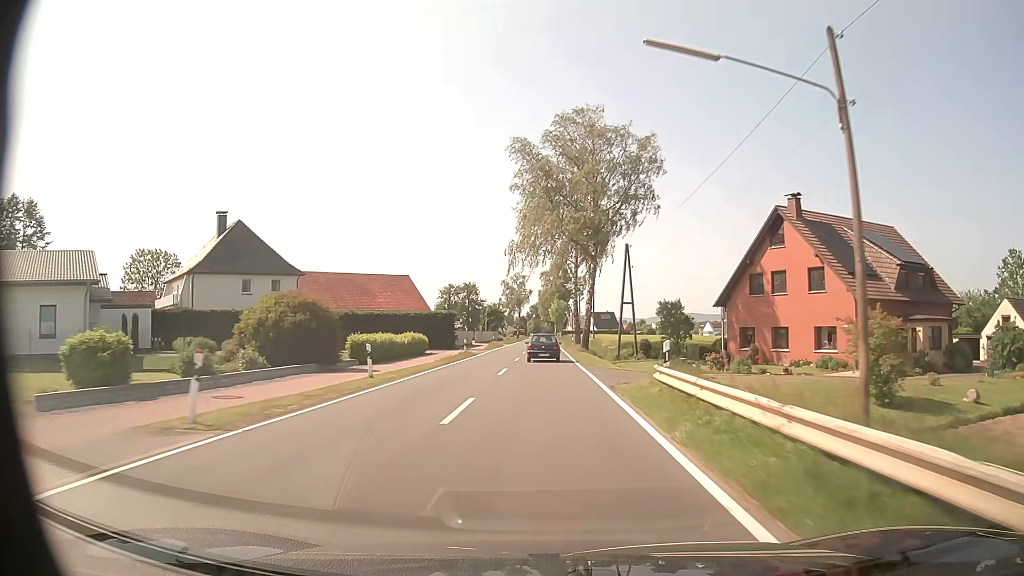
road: tertiary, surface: asphalt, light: Day
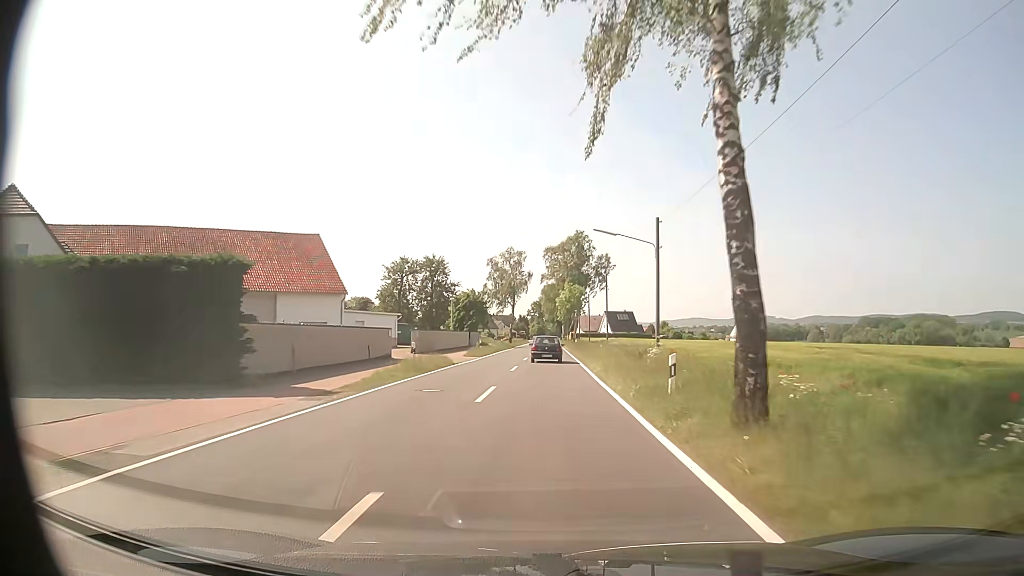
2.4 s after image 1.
(-0.3, +44.6) m; -1°
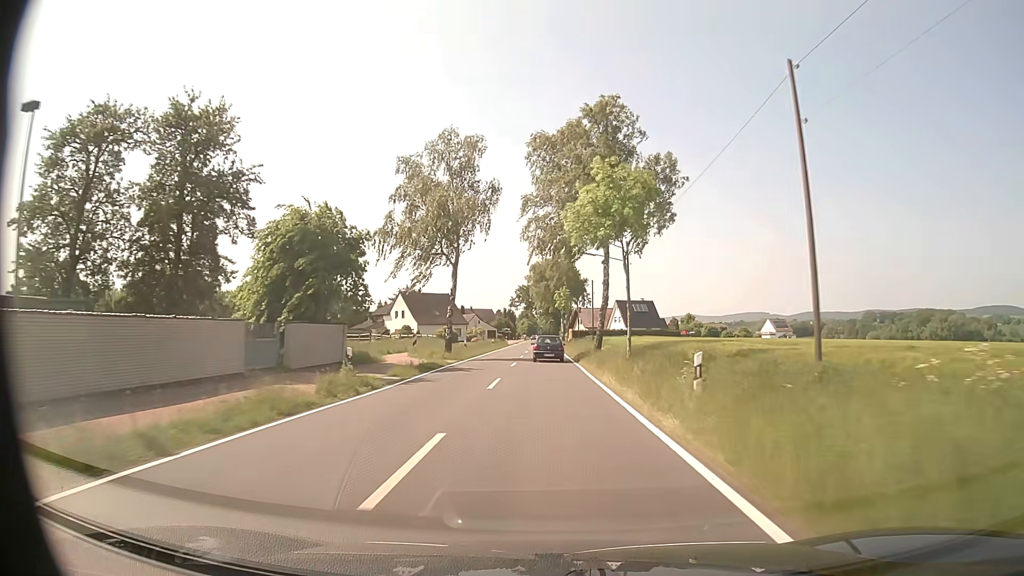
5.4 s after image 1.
(+0.3, +56.5) m; +1°
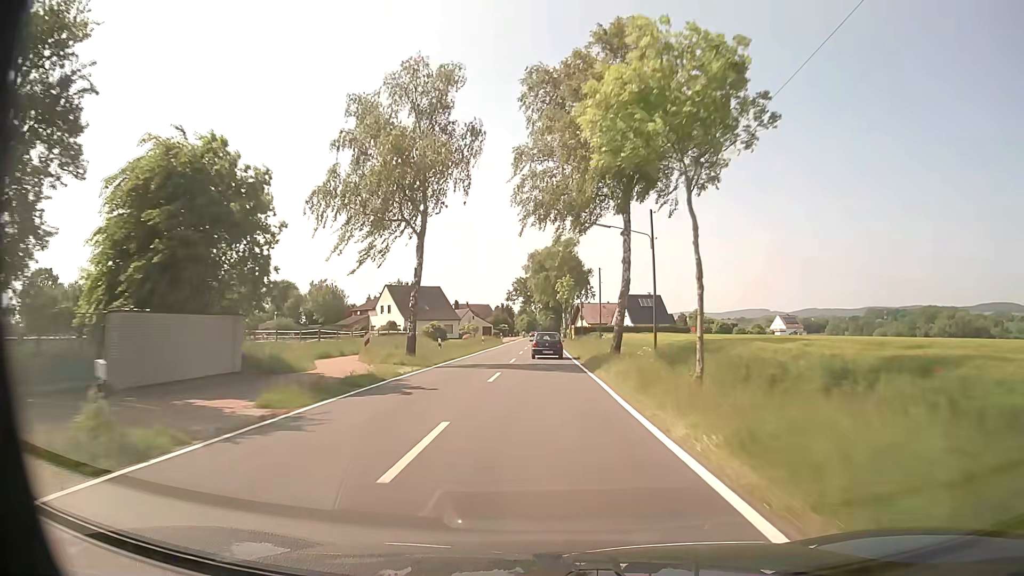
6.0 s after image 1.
(0.0, +11.3) m; 0°
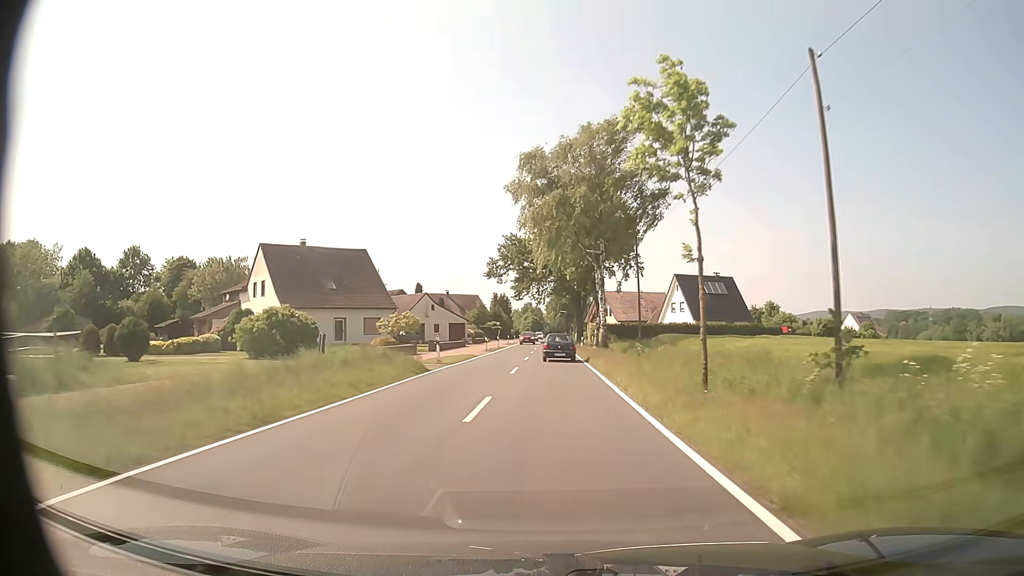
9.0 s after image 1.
(-0.4, +55.8) m; -1°
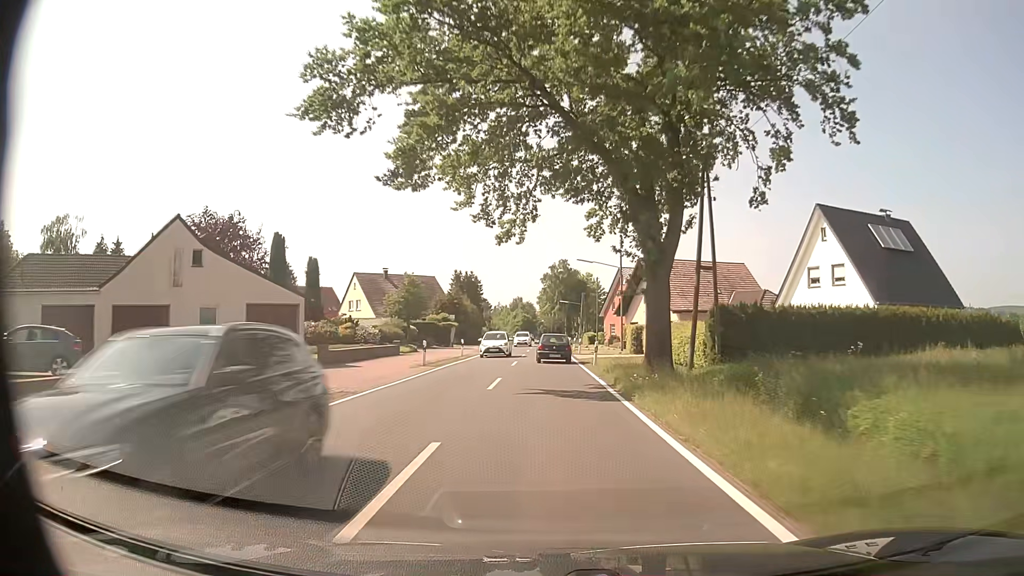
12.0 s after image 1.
(+0.4, +54.1) m; +1°
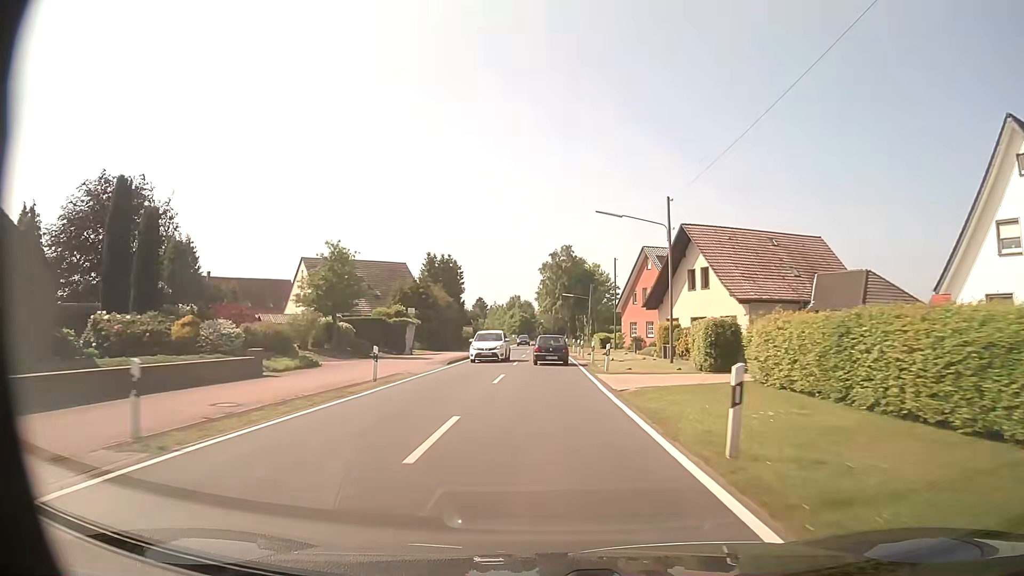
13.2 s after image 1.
(0.0, +21.4) m; 0°
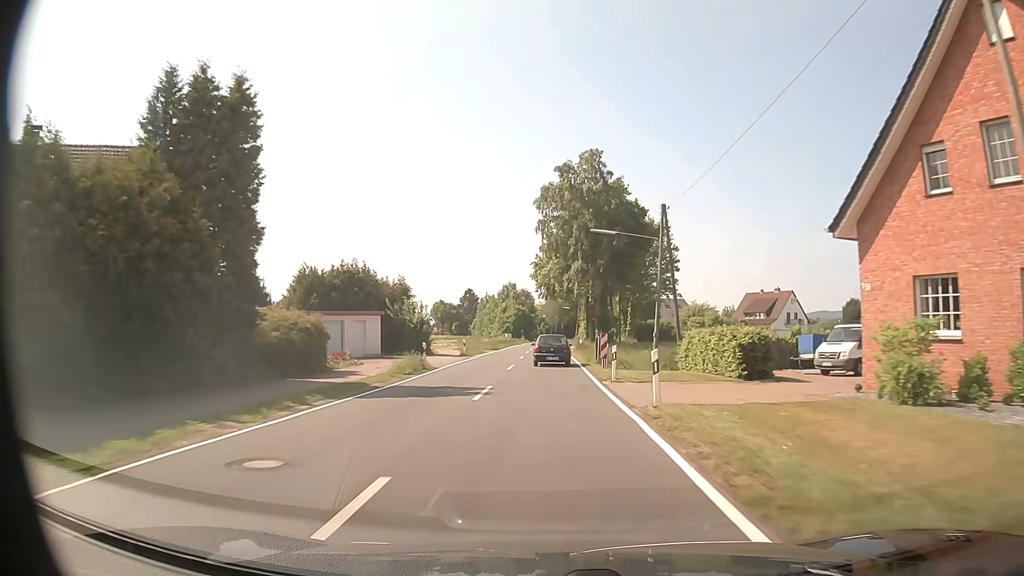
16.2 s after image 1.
(+0.2, +52.7) m; 0°
(0, +10) (0, +20) (0, +30) (0, +40) (0, +50) (0, +60) (0, +70) (0, +80) (0, +90) (0, +100) m
